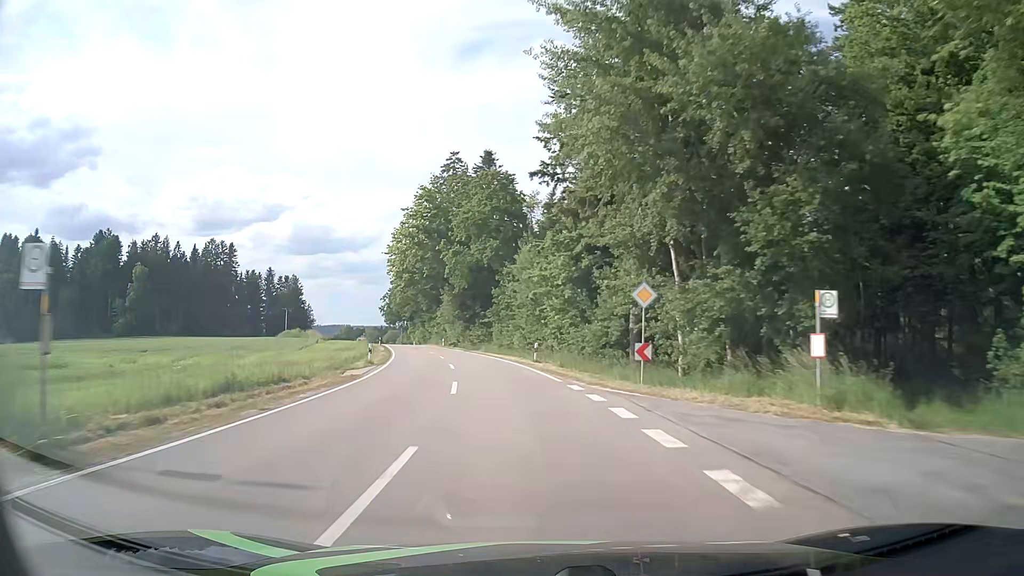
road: tertiary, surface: asphalt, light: Day
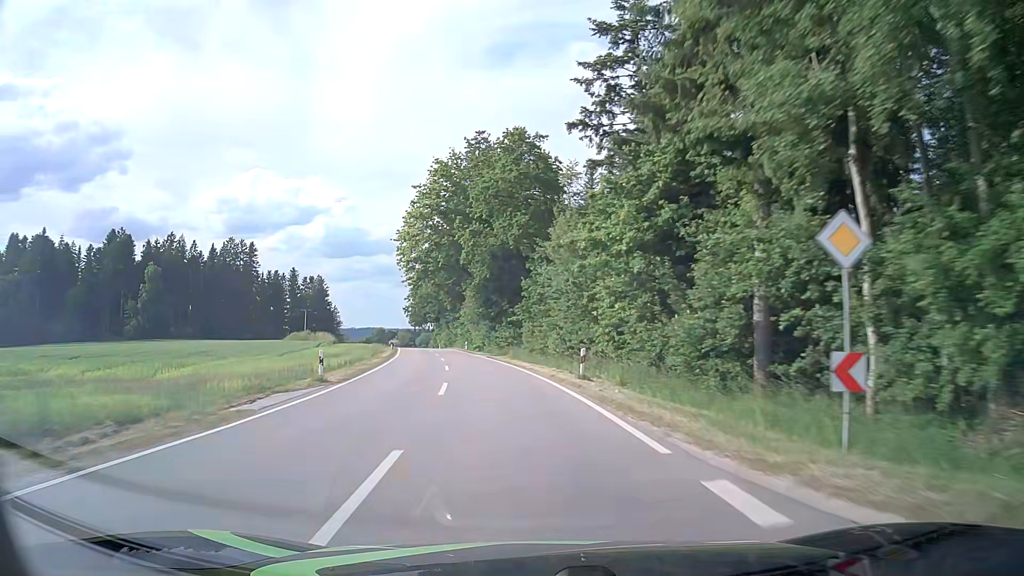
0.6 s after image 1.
(-0.3, +12.1) m; -3°
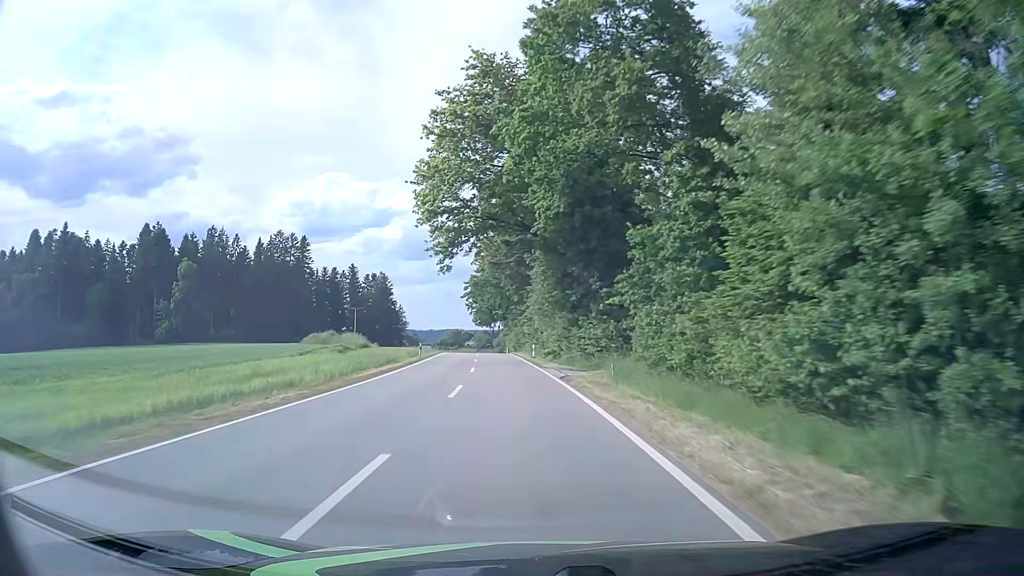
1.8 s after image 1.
(-1.5, +24.2) m; -6°
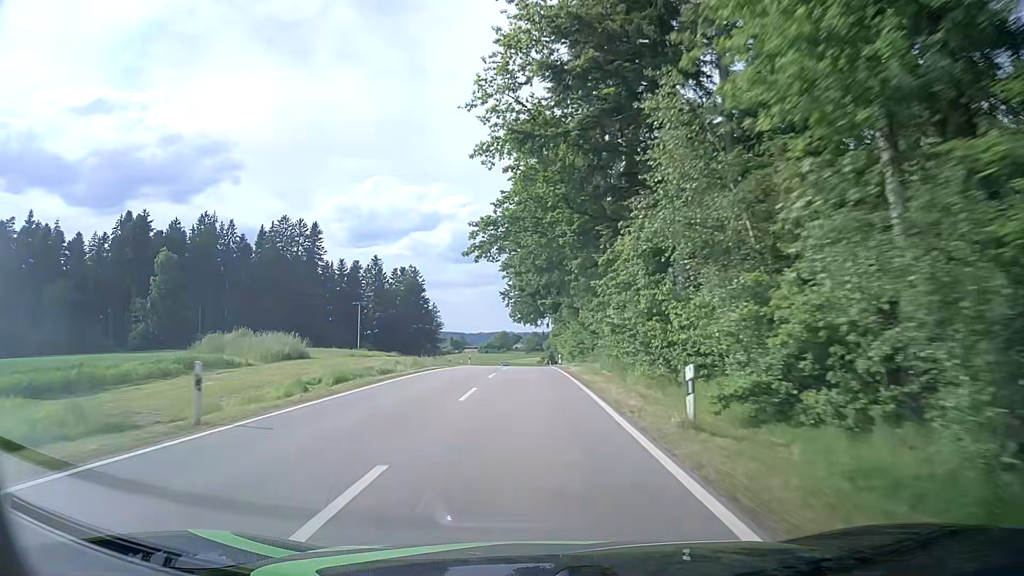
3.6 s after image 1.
(-2.5, +36.5) m; -6°
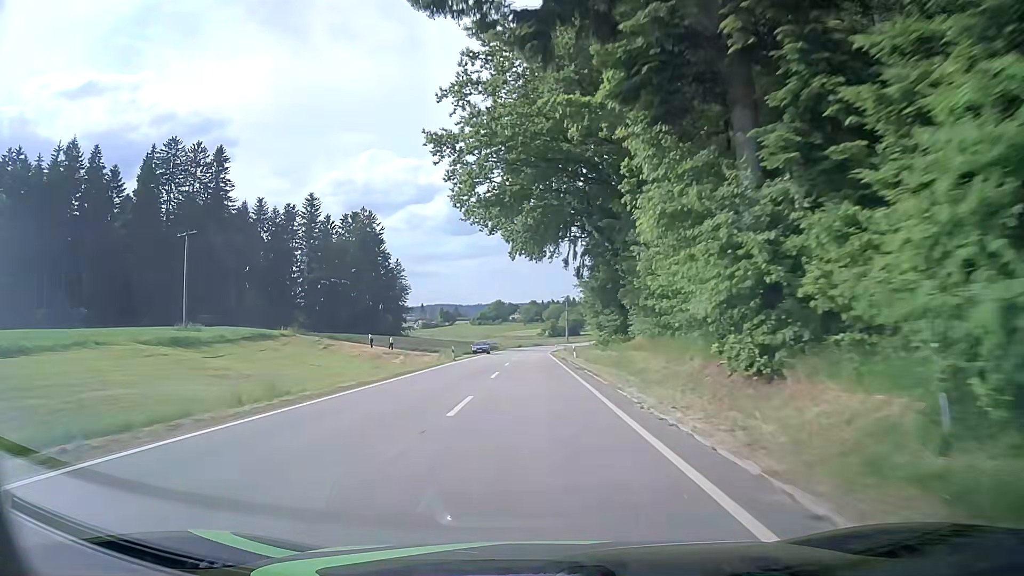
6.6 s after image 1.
(-0.4, +61.4) m; 0°
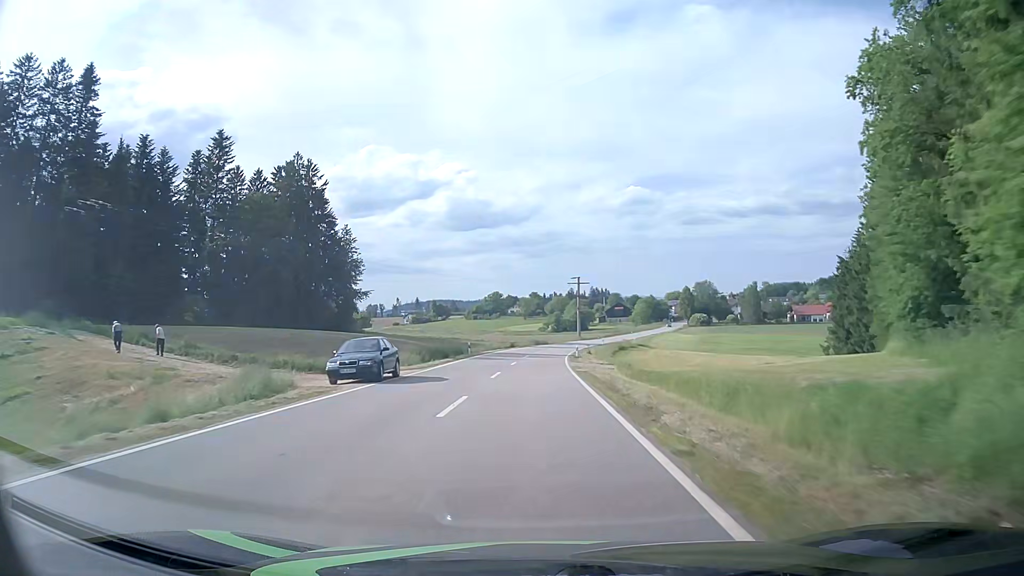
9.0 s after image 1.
(-0.4, +48.0) m; 0°
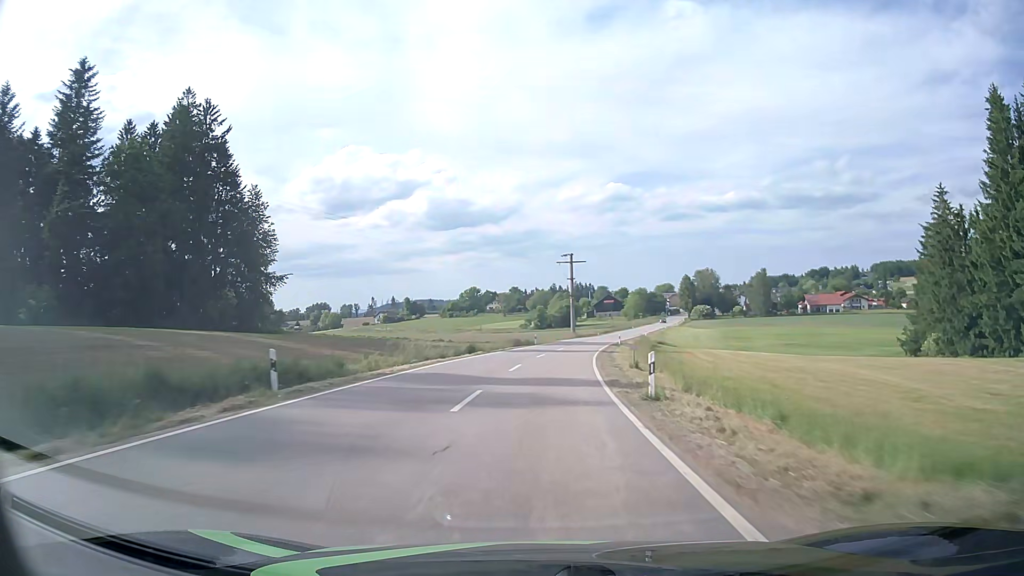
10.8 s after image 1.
(+0.2, +35.7) m; +2°
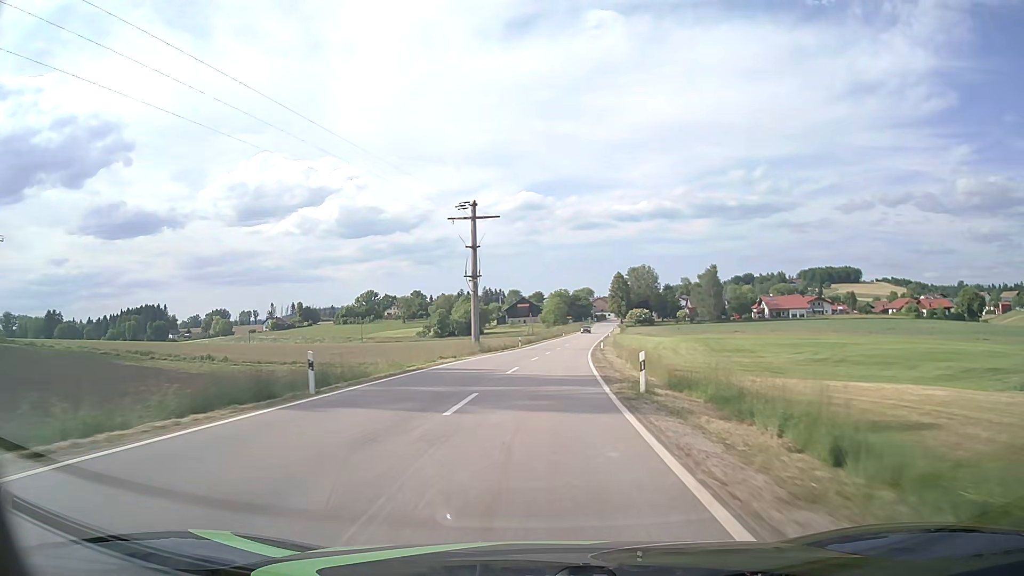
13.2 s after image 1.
(+2.9, +47.6) m; +7°
(0, +10) (0, +20) (+1, +30) (+2, +40) (+3, +50) (+4, +60) (+5, +70) (+6, +80) (+7, +90) (+8, +100) m
